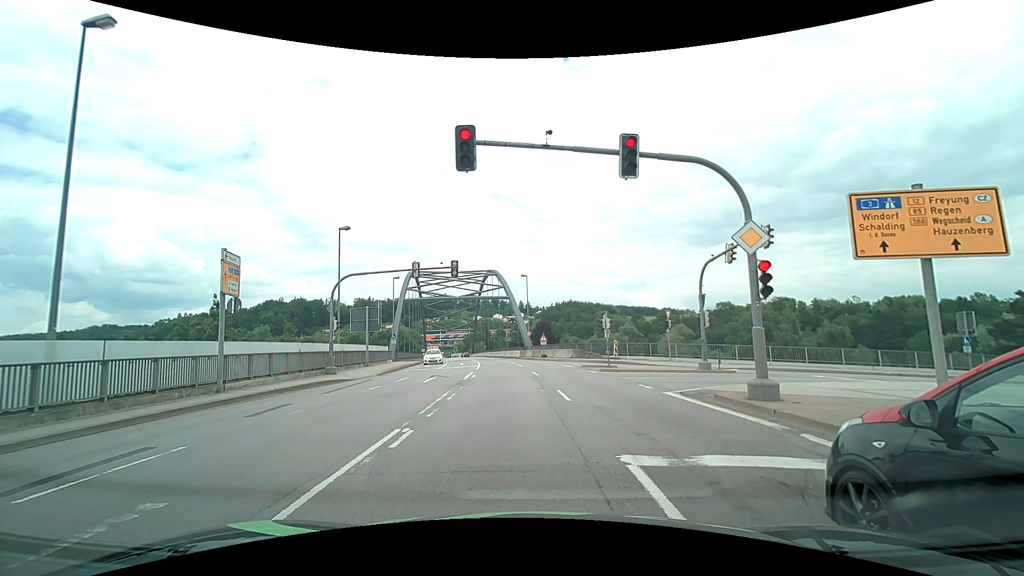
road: primary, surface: asphalt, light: Day
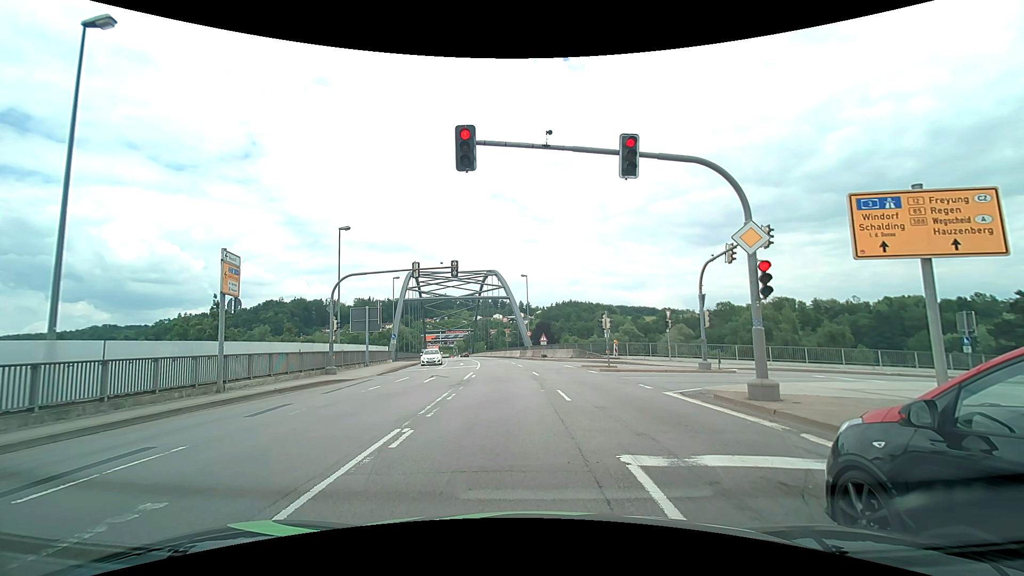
(0.0, 0.0) m; 0°
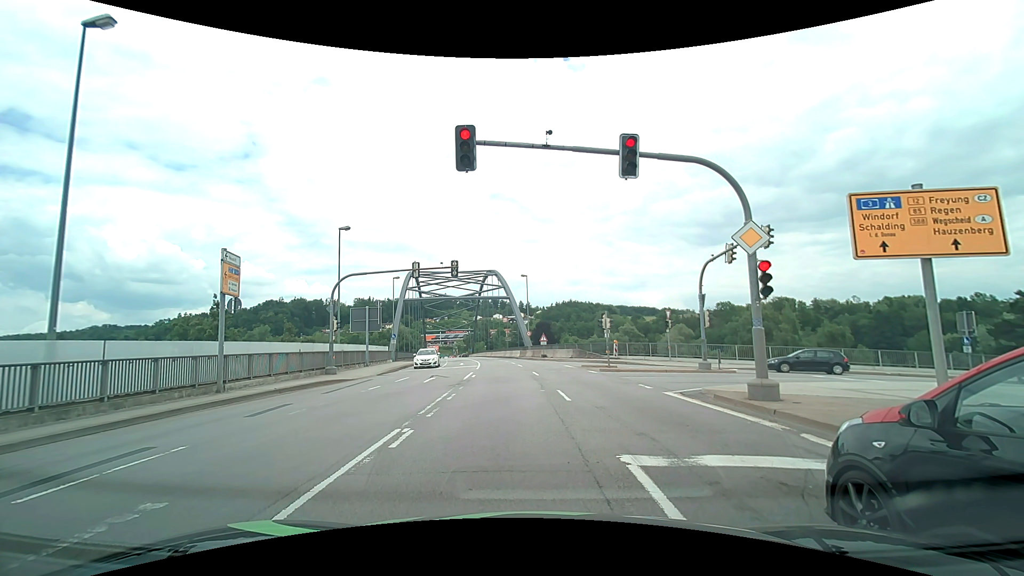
(0.0, 0.0) m; 0°
